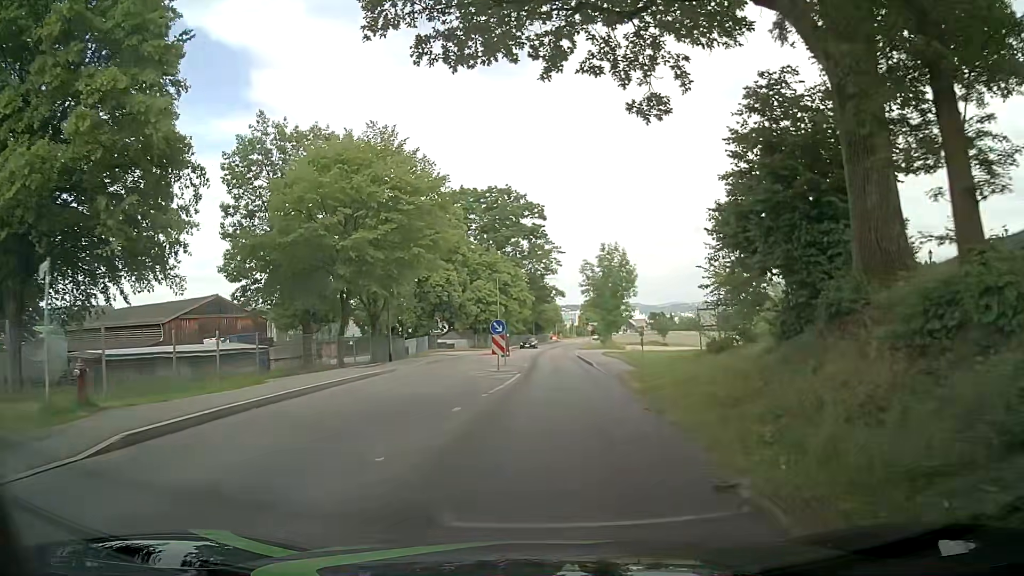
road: tertiary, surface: asphalt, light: Day
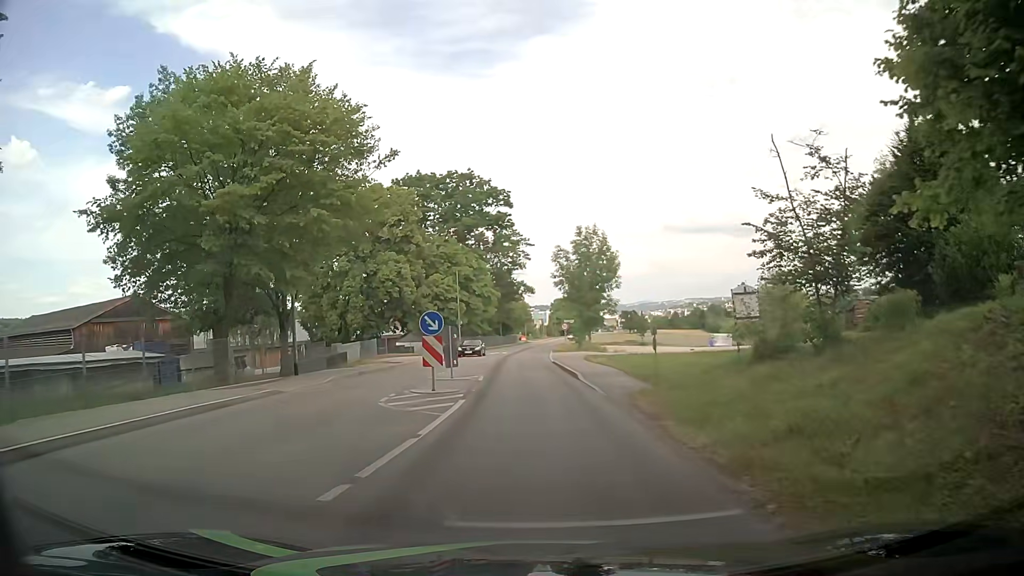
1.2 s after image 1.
(+0.2, +9.7) m; +3°
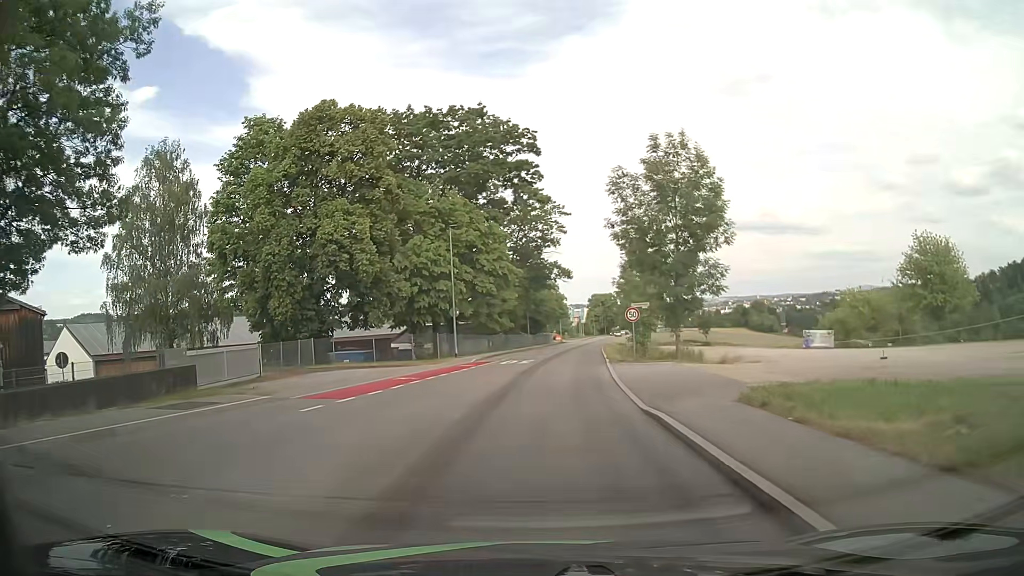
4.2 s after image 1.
(-0.3, +24.2) m; -3°
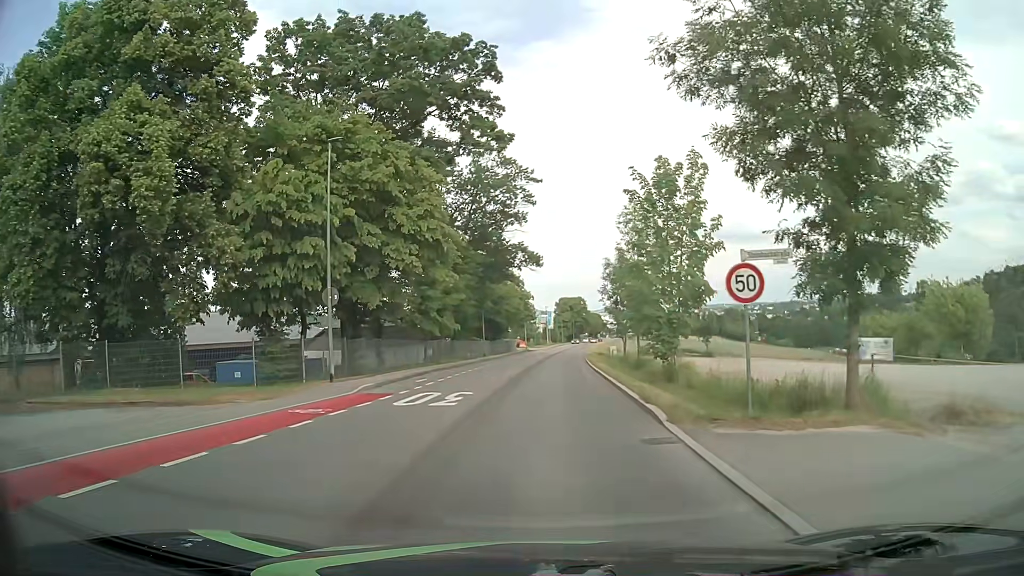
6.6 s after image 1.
(+0.5, +19.1) m; +3°
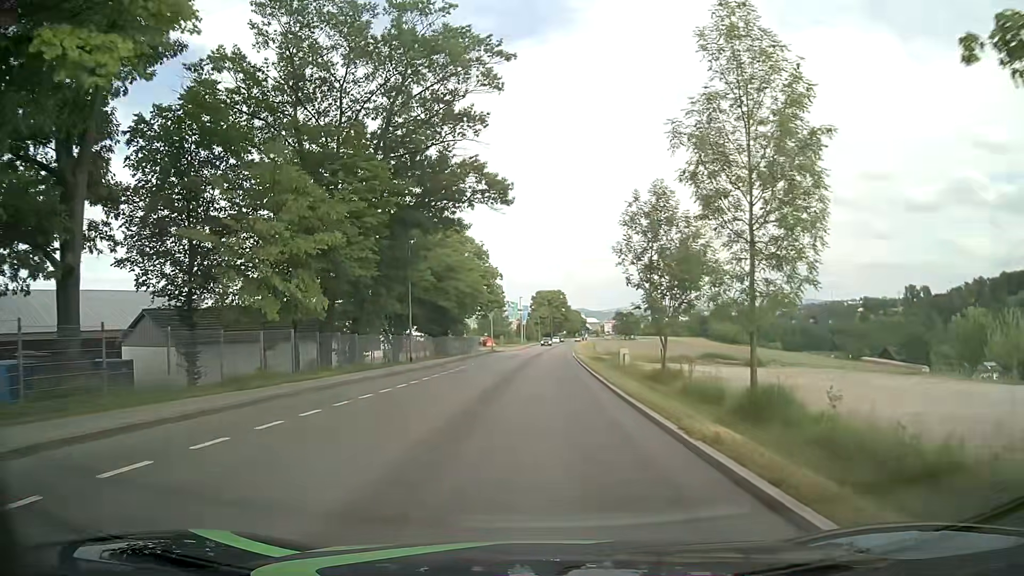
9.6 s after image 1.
(+0.4, +25.5) m; +2°
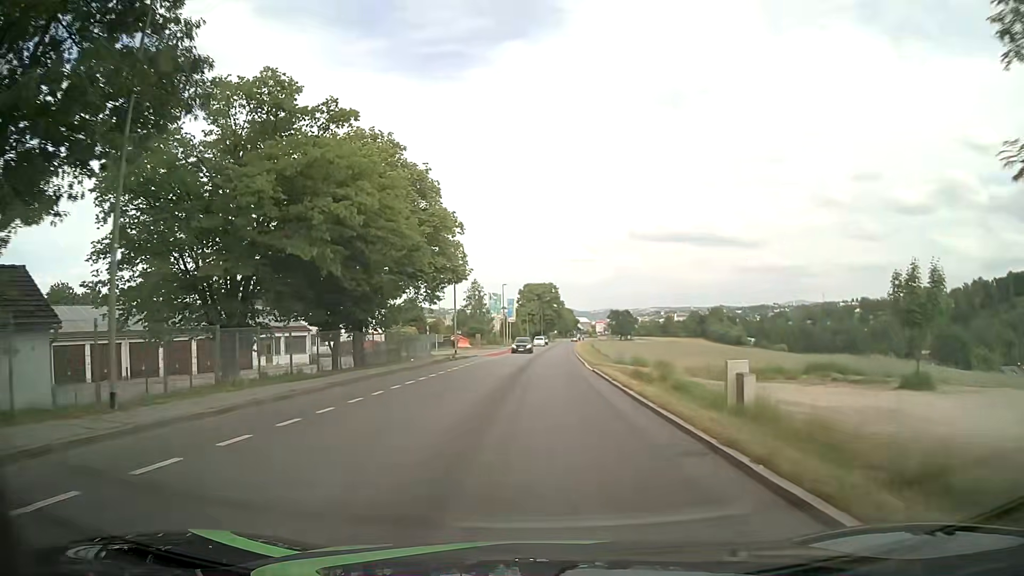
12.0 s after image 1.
(0.0, +26.0) m; +1°
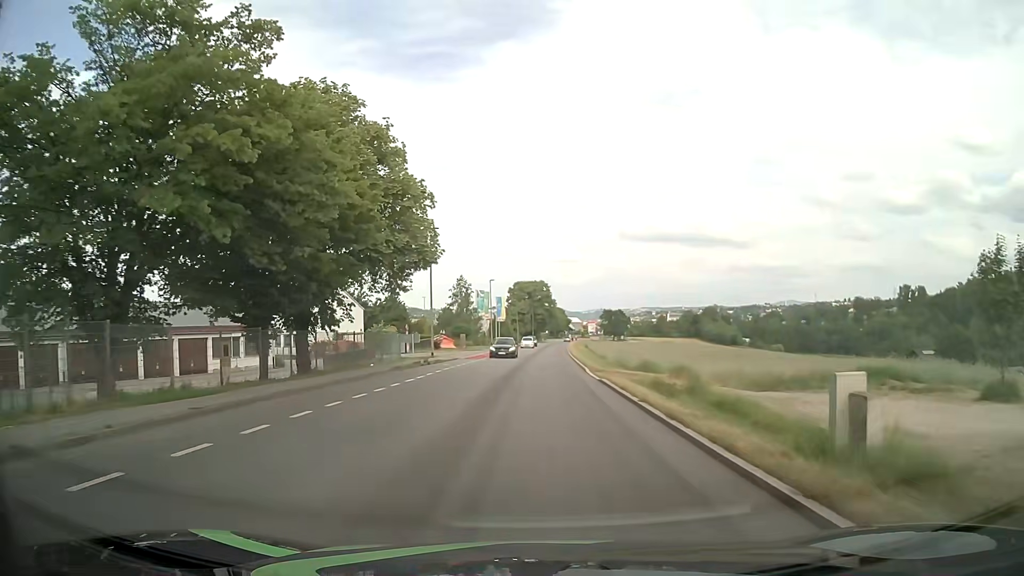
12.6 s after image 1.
(+0.1, +7.1) m; +1°
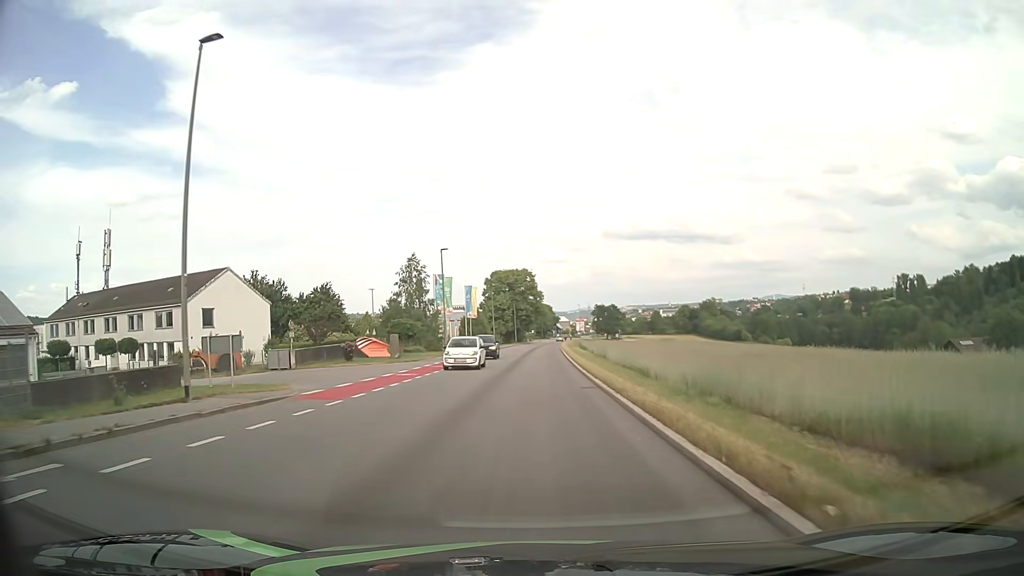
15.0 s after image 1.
(+0.6, +29.1) m; +1°
(0, +10) (0, +20) (0, +30) (0, +40) (0, +50) (0, +60) (+1, +70) (+1, +80) (+1, +90) (+2, +100) m
